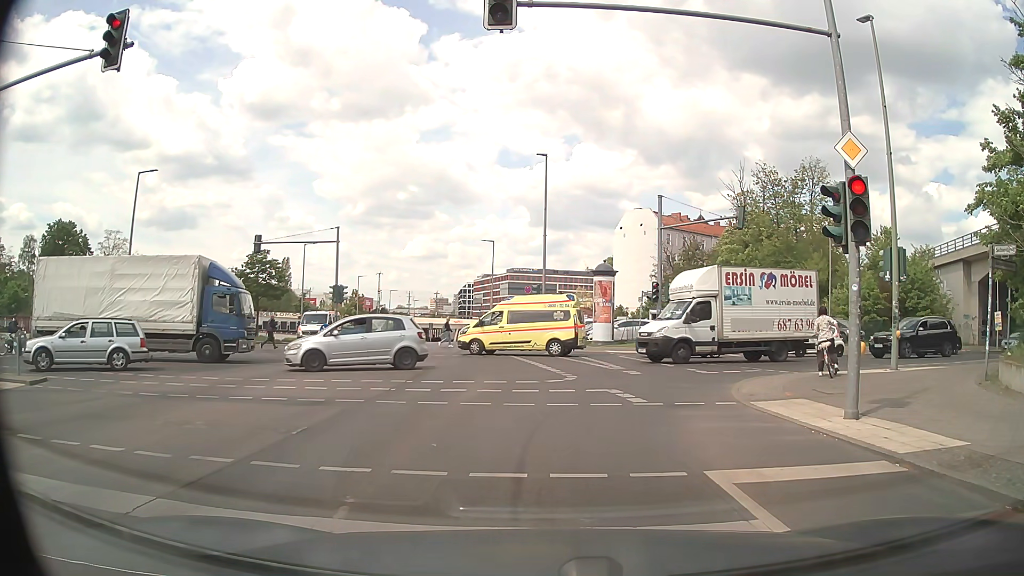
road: secondary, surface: asphalt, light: Day
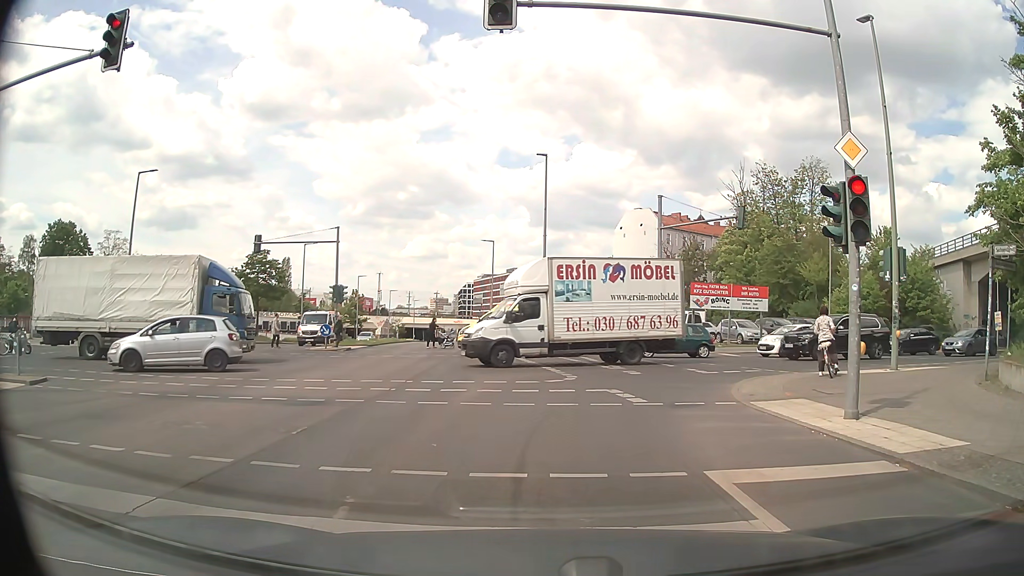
(0.0, 0.0) m; 0°
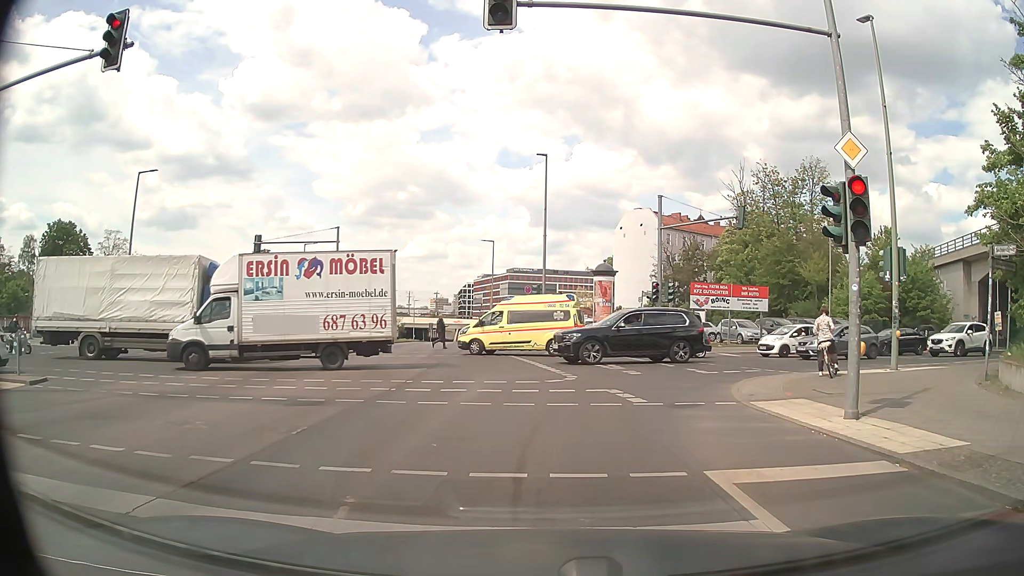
(0.0, 0.0) m; 0°
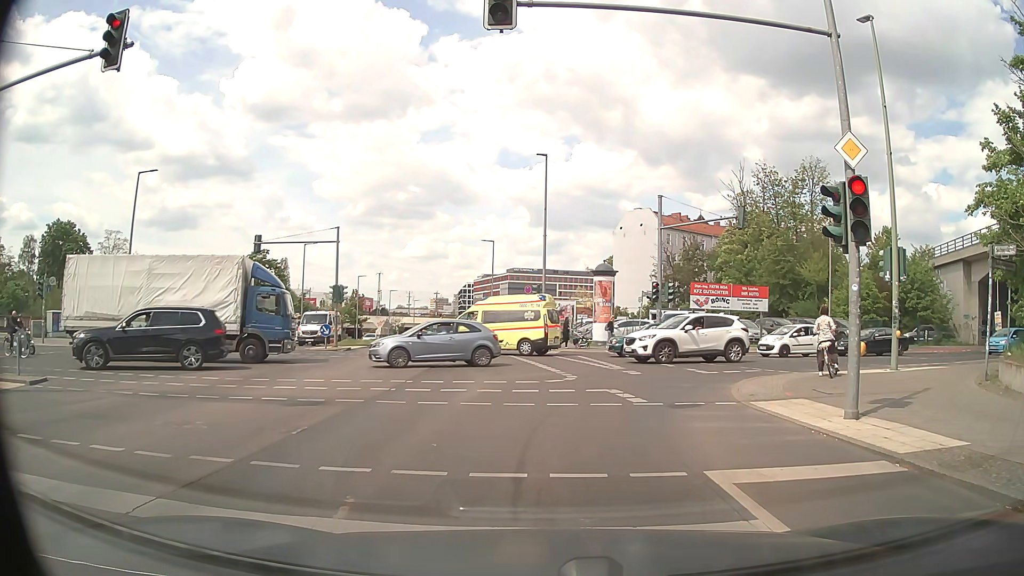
(0.0, 0.0) m; 0°
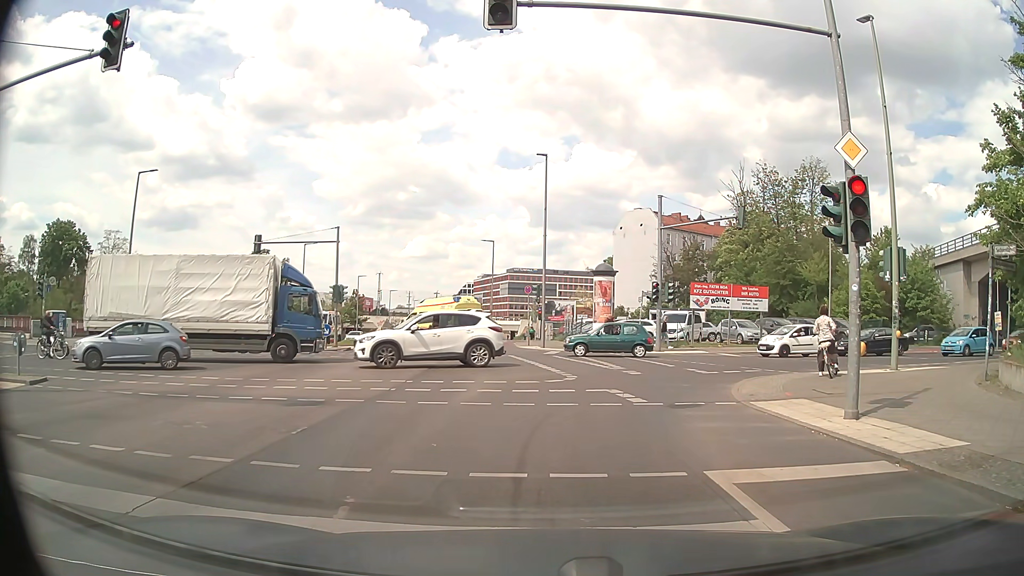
(0.0, 0.0) m; 0°
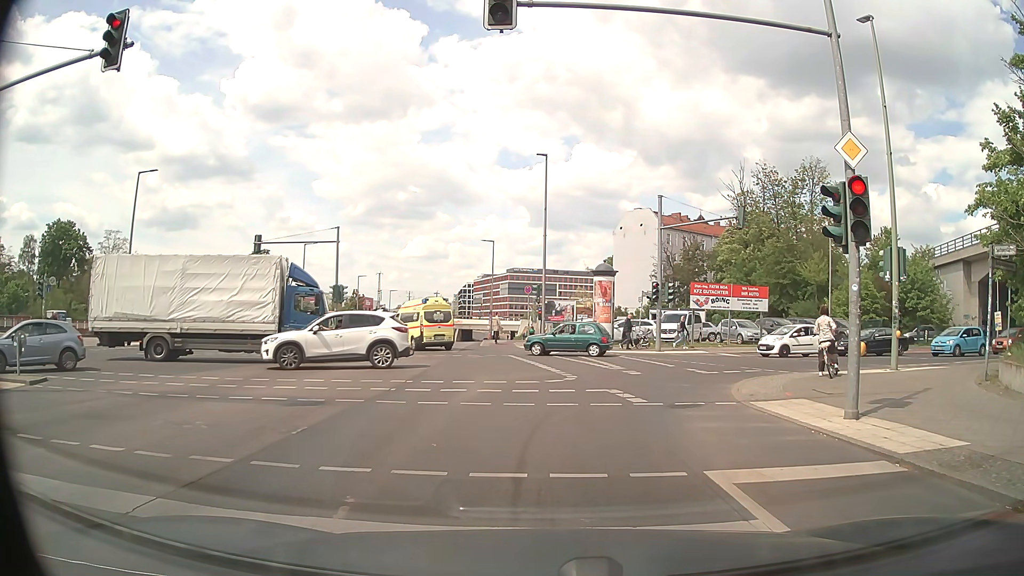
(0.0, 0.0) m; 0°
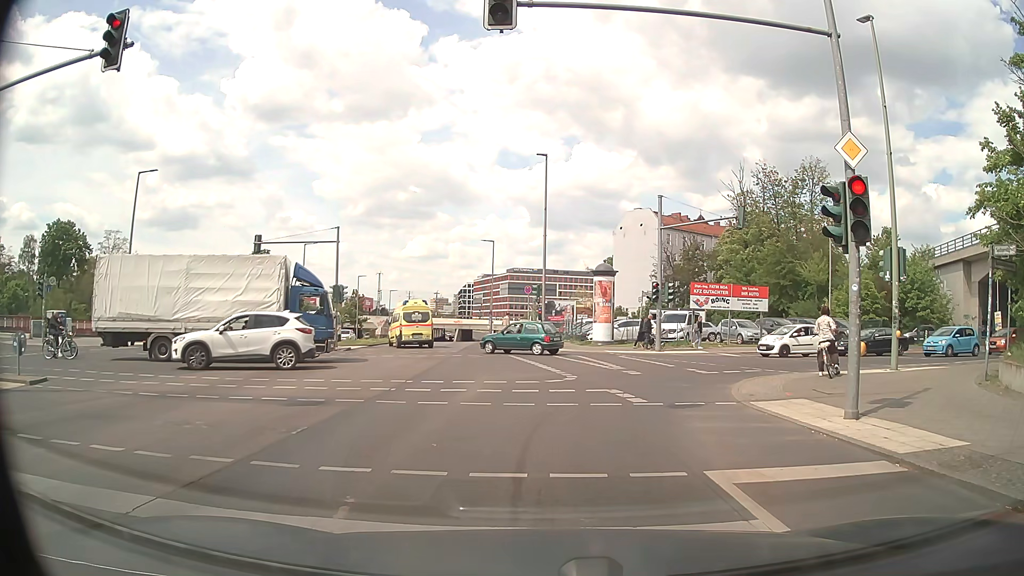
(0.0, 0.0) m; 0°
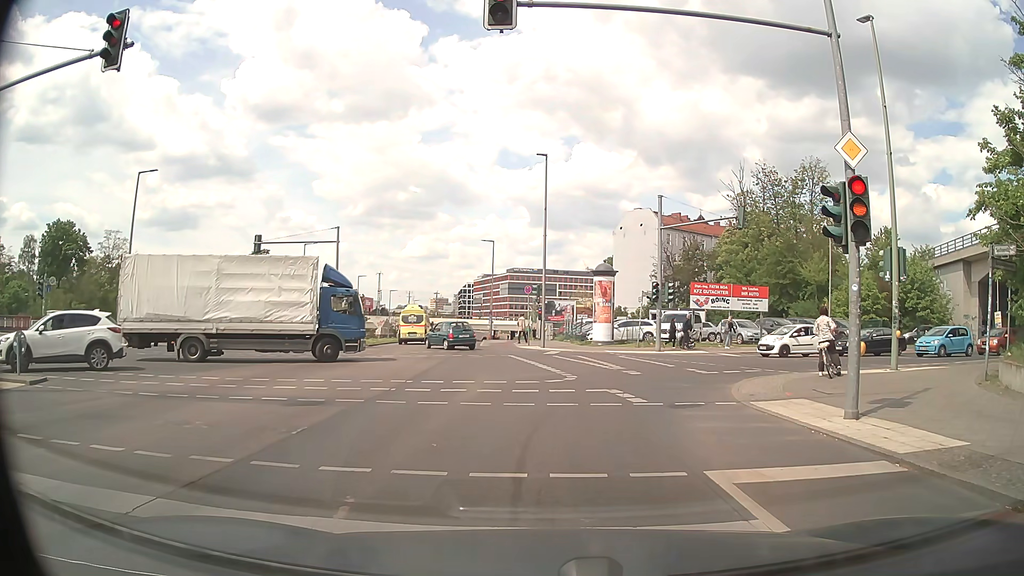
(0.0, 0.0) m; 0°
